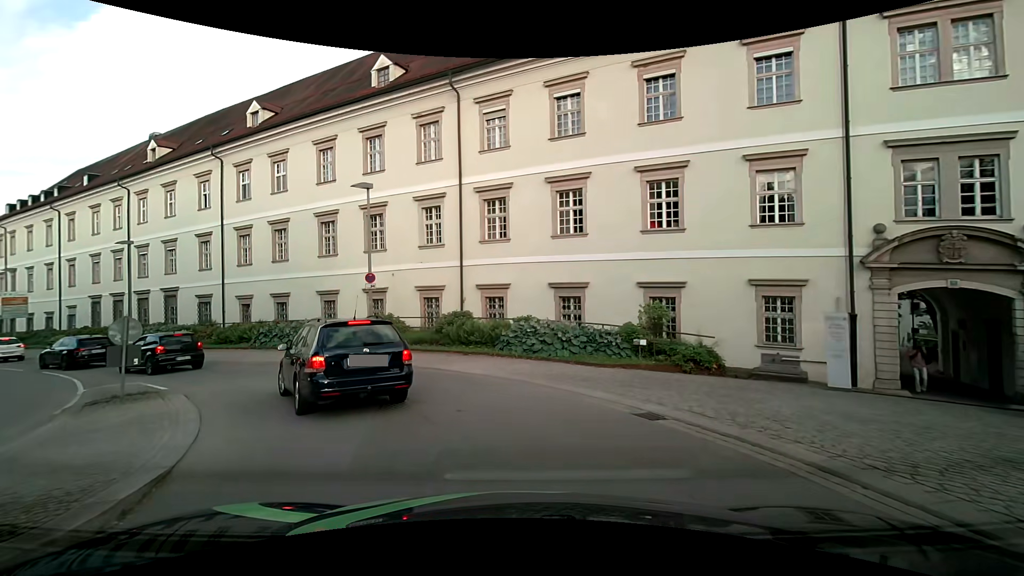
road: tertiary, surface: asphalt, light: Day
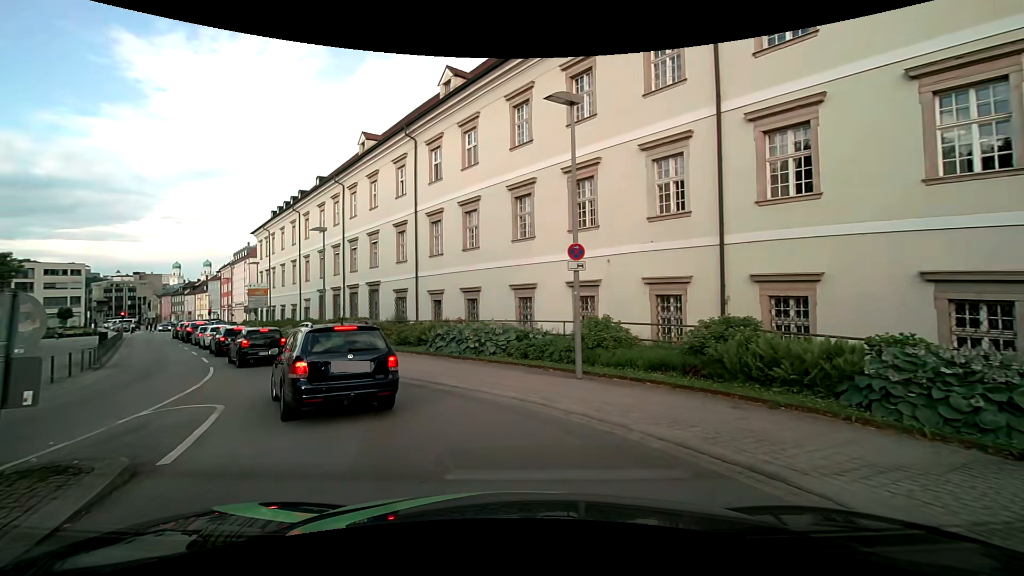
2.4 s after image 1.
(-1.6, +8.7) m; -22°
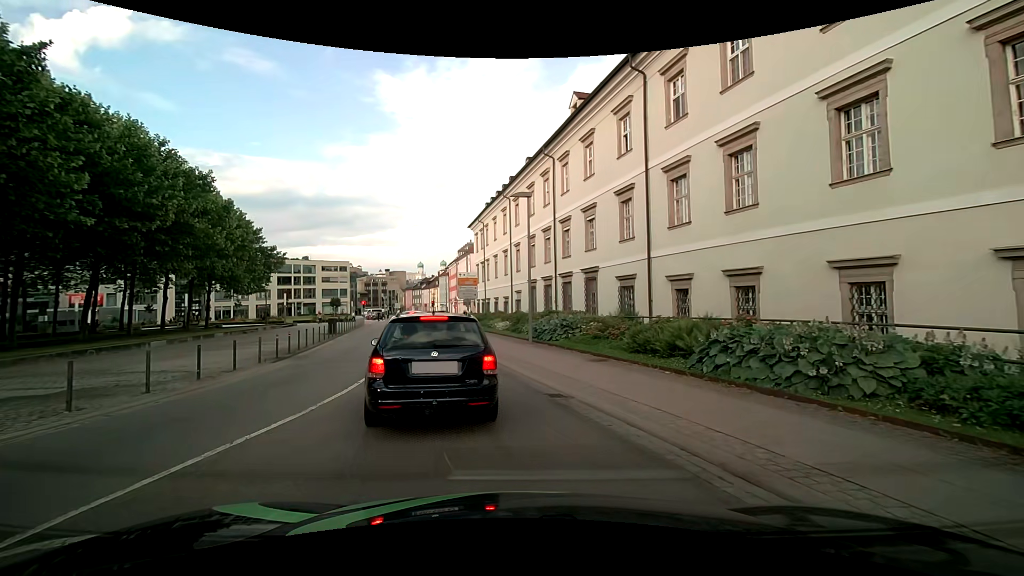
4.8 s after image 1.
(-1.8, +8.0) m; -25°
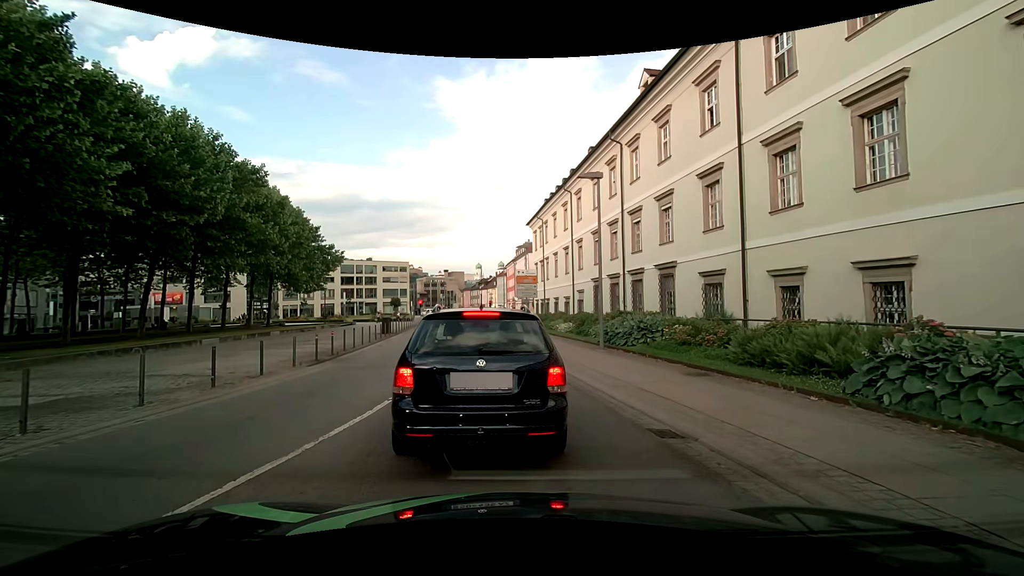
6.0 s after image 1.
(-0.2, +2.7) m; -4°
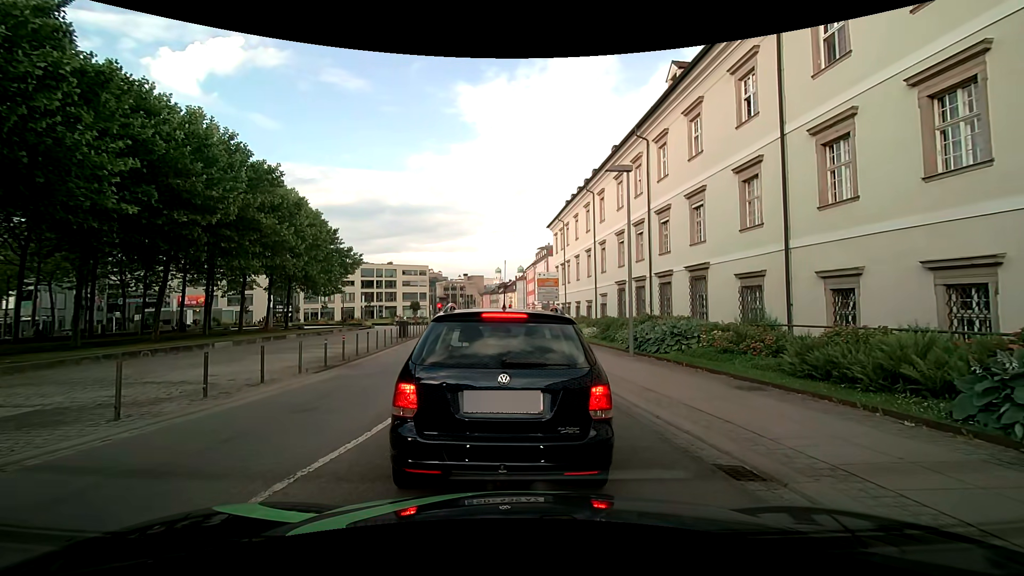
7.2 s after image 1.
(-0.1, +1.2) m; -4°
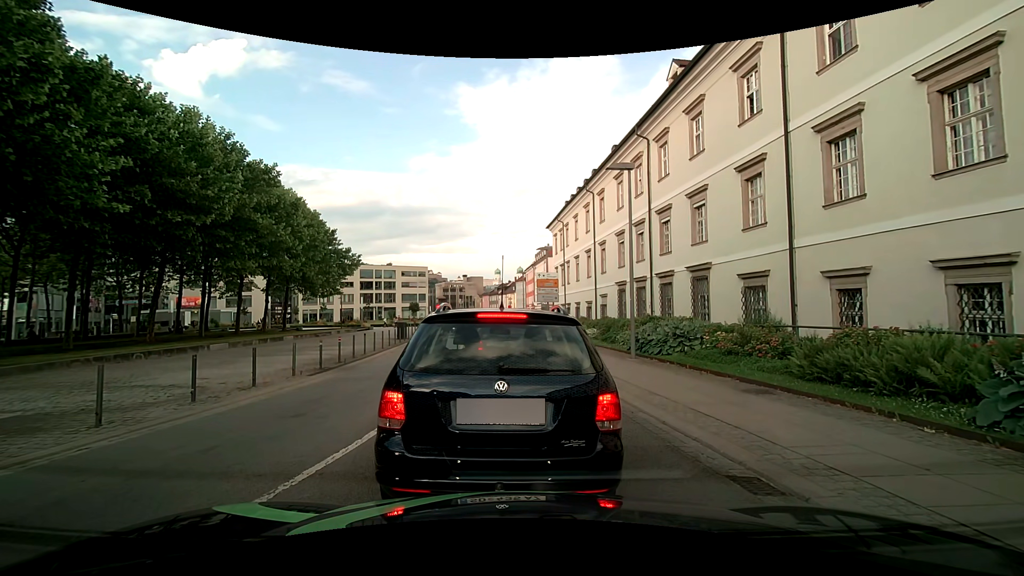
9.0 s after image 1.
(0.0, +0.4) m; 0°
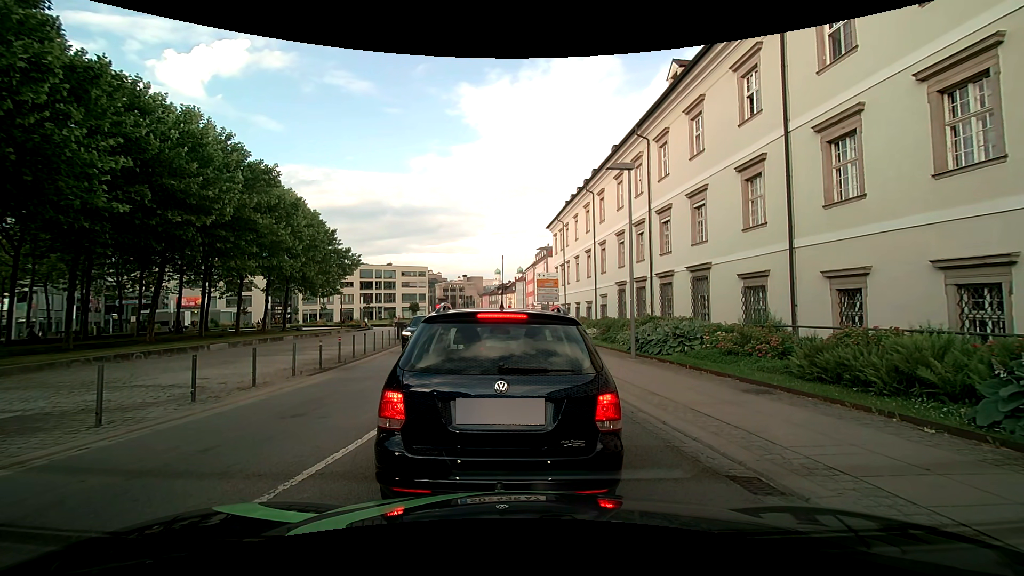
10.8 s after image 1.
(0.0, 0.0) m; 0°
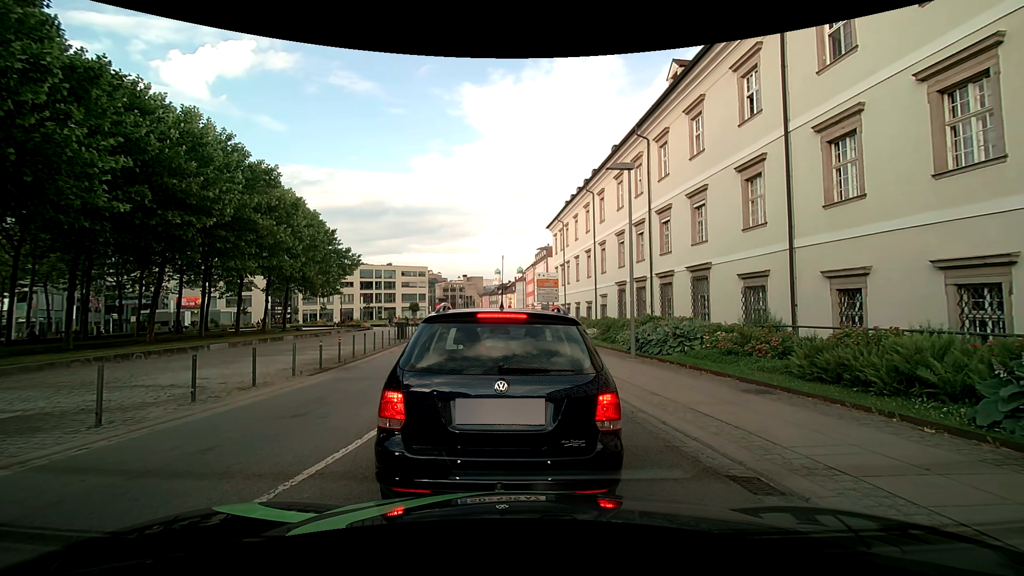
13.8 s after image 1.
(0.0, 0.0) m; 0°
